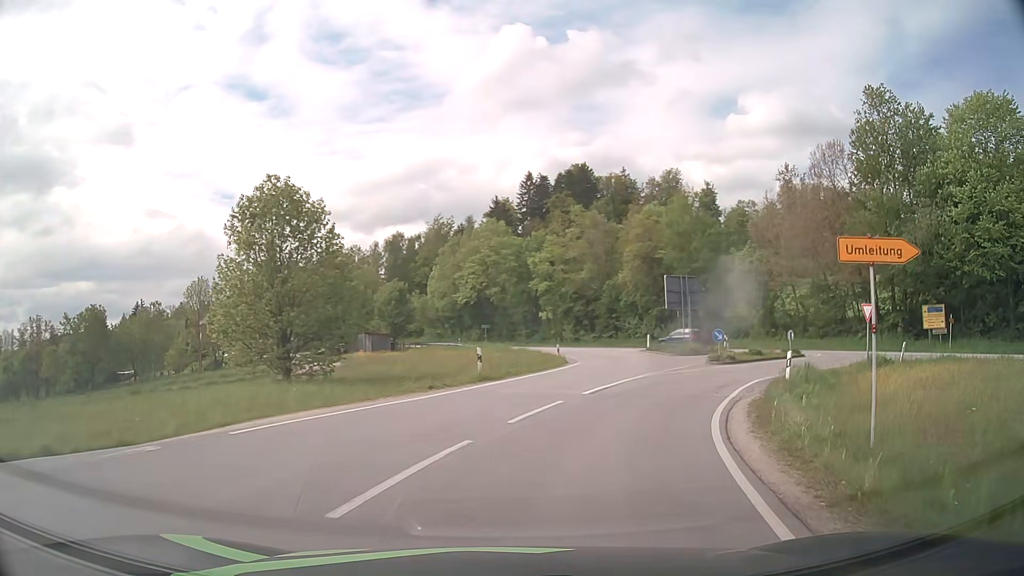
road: tertiary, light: Day
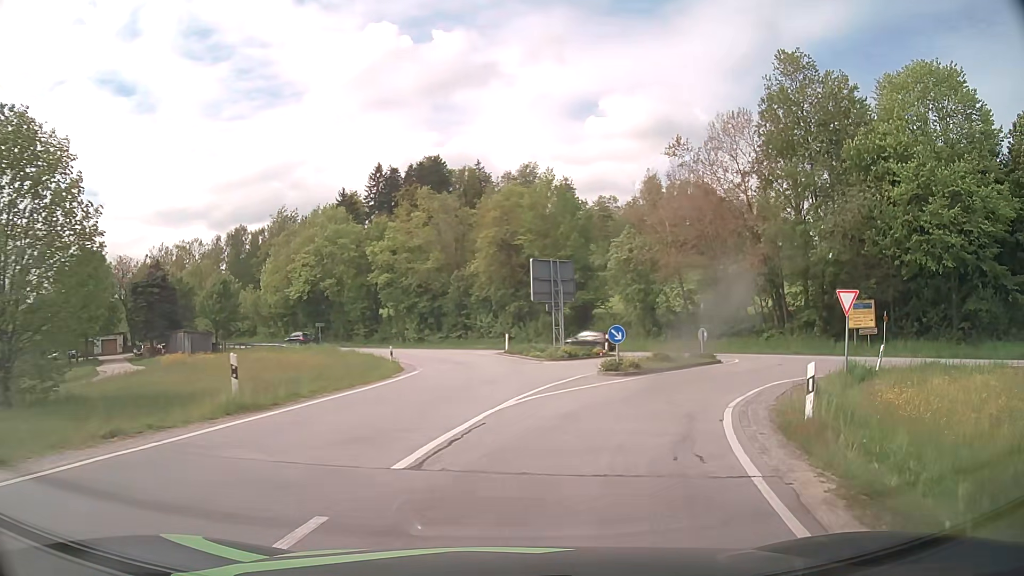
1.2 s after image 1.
(+1.1, +9.6) m; +13°
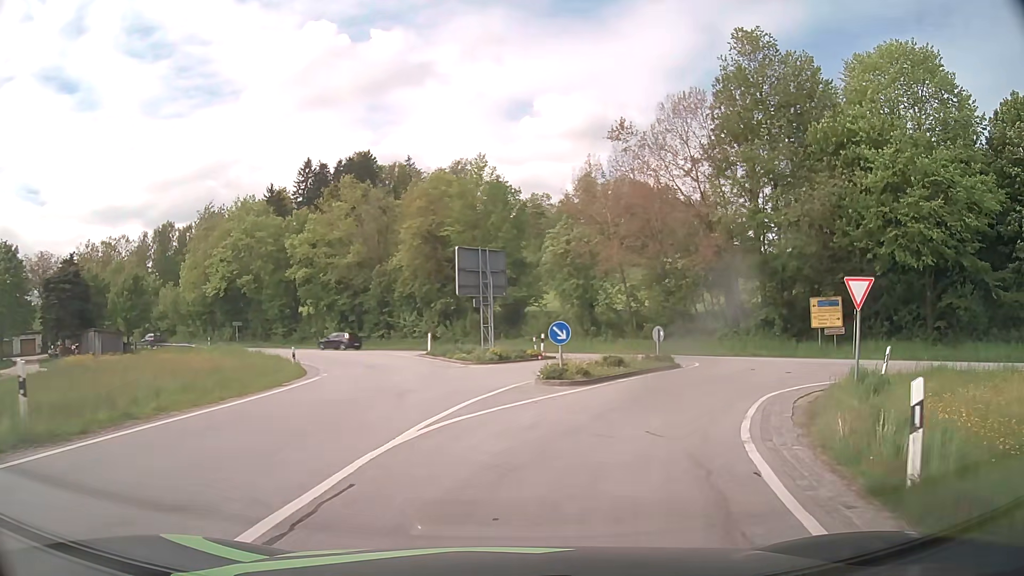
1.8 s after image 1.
(+0.2, +4.6) m; +6°
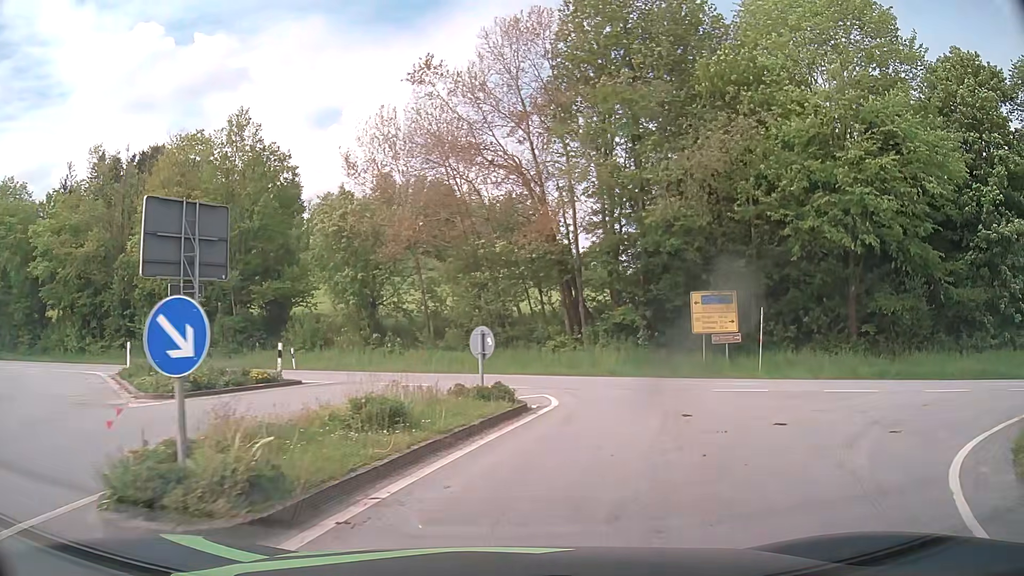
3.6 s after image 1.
(+1.9, +12.7) m; +17°
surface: asphalt
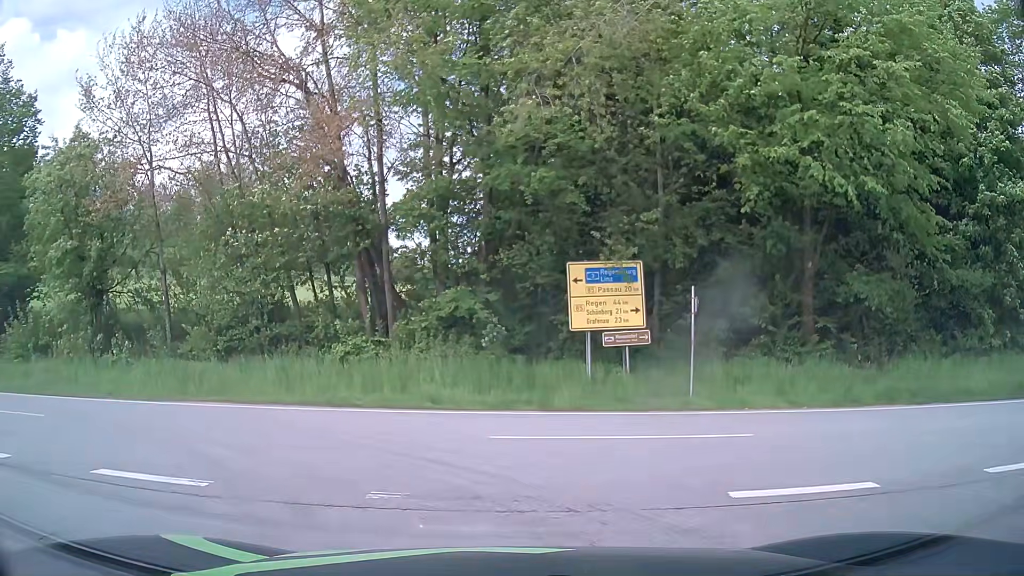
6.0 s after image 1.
(+1.4, +11.2) m; +15°
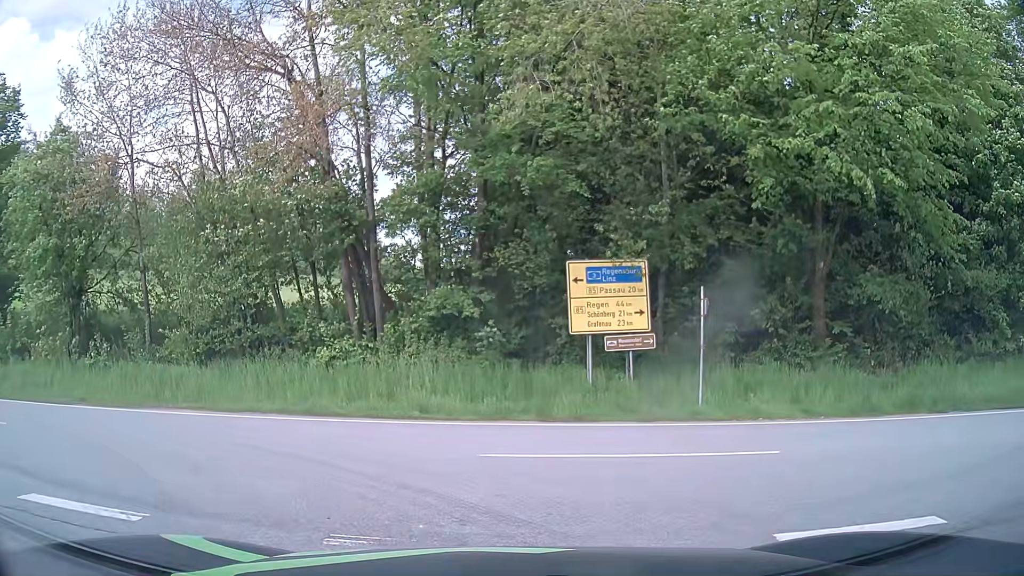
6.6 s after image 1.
(0.0, +1.1) m; +1°
(-3, +9) (-12, +13) (-22, +15) (-32, +15) (-42, +16) (-52, +16) (-62, +17) (-72, +17) (-82, +18) (-92, +19) m
